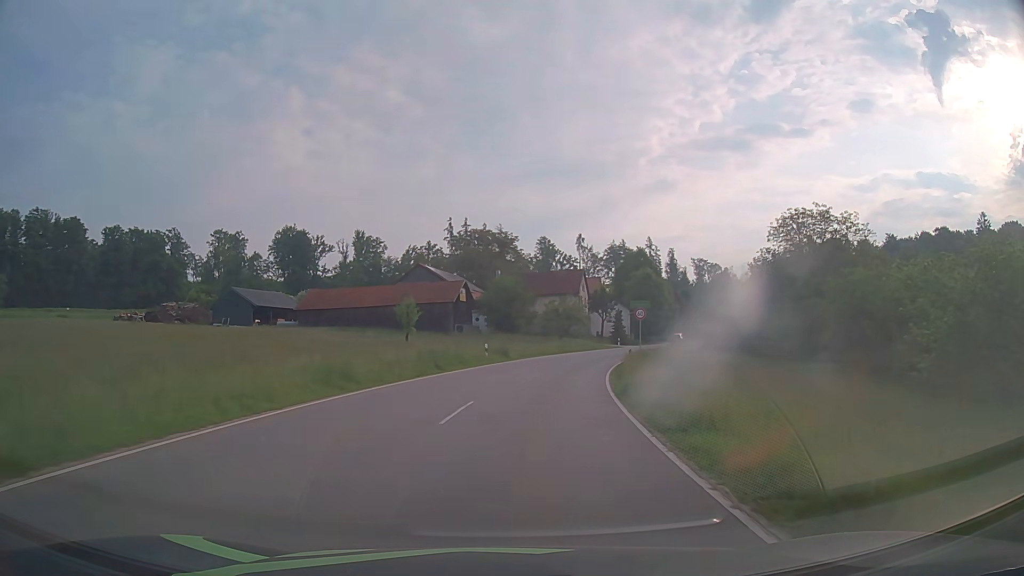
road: tertiary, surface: asphalt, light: Day
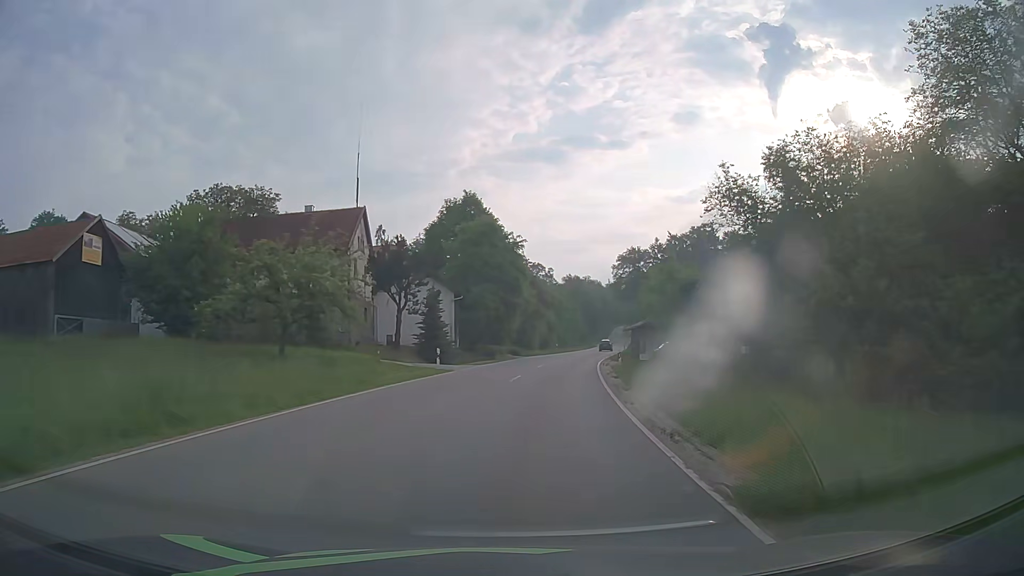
(+6.8, +47.1) m; +17°
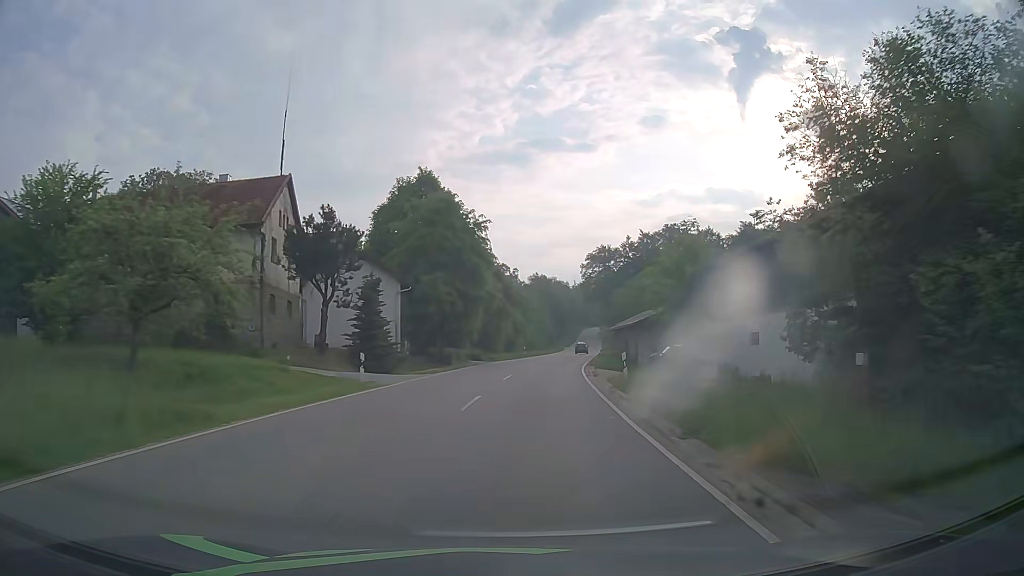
(+0.3, +9.4) m; +3°
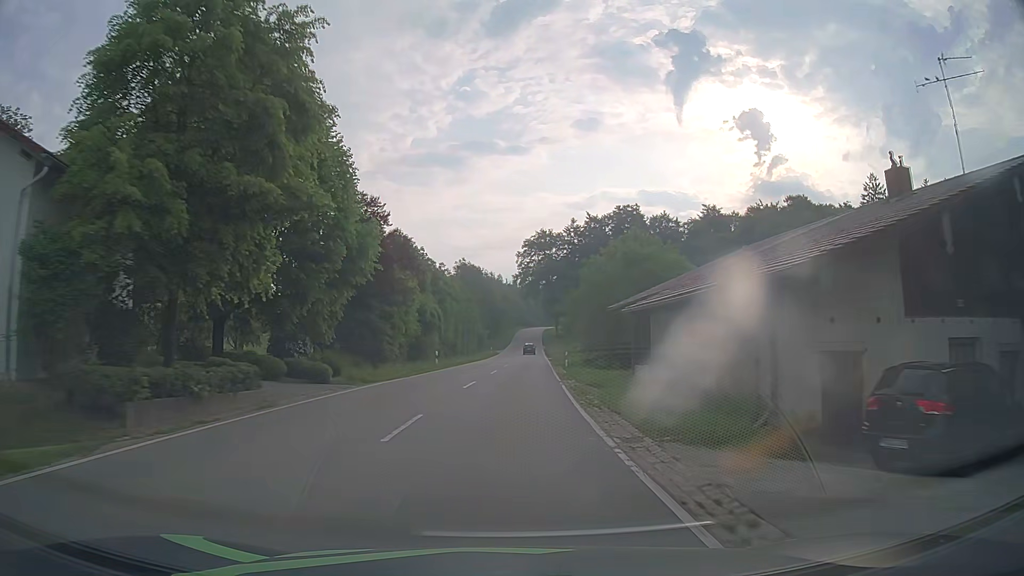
(+1.9, +28.1) m; +7°
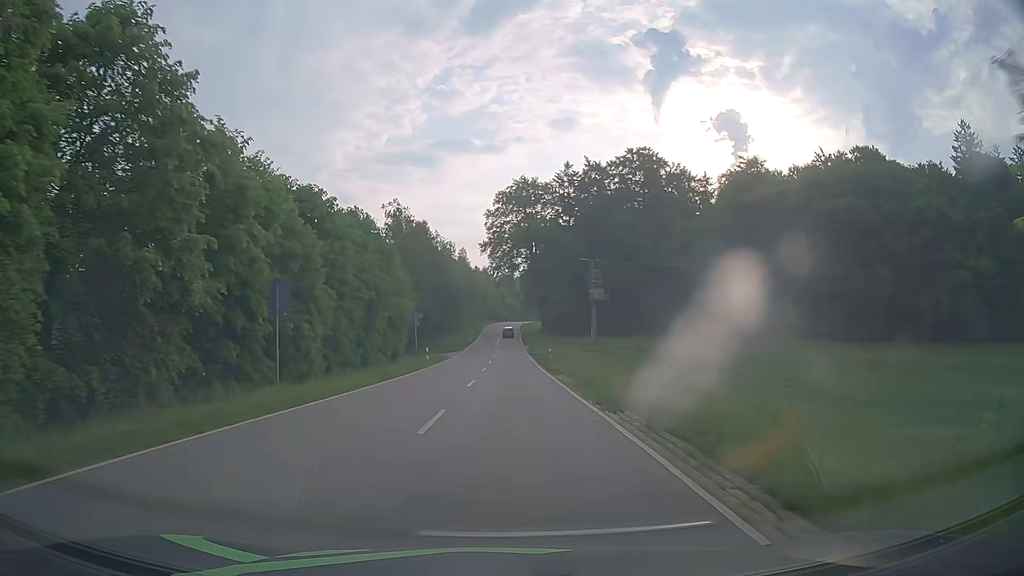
(+1.1, +47.2) m; +2°
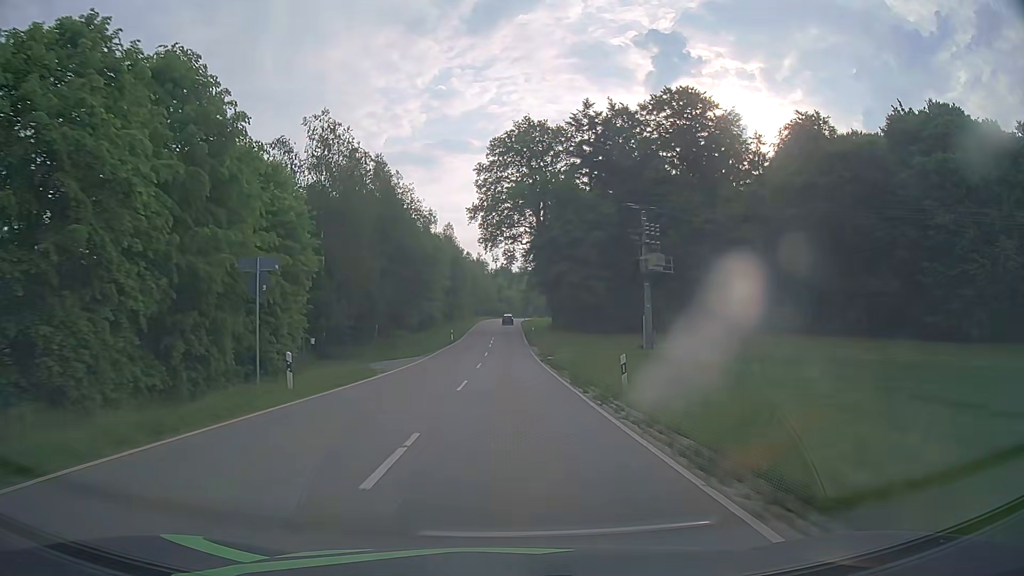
(+0.2, +28.4) m; +1°
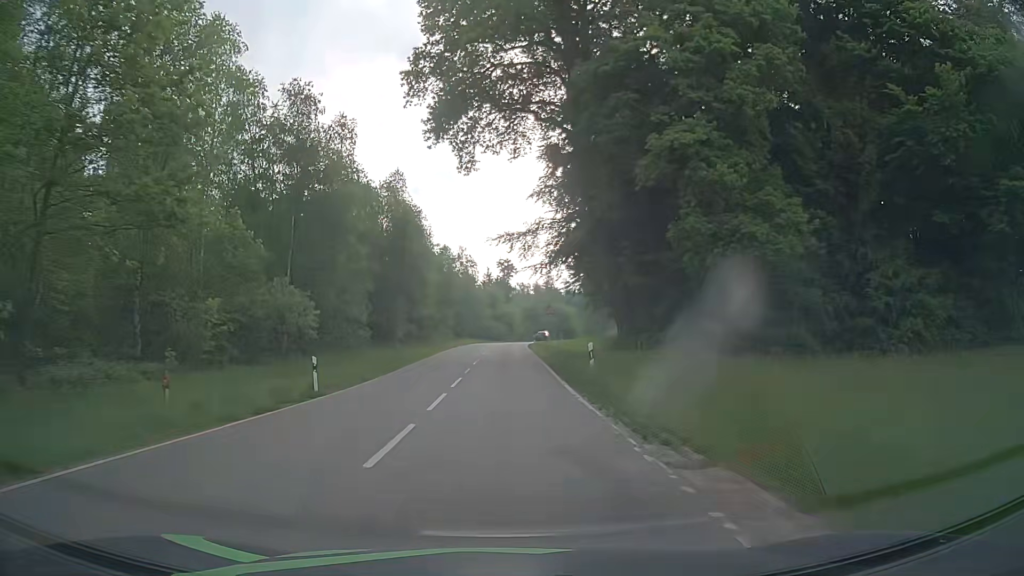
(+0.3, +46.9) m; 0°
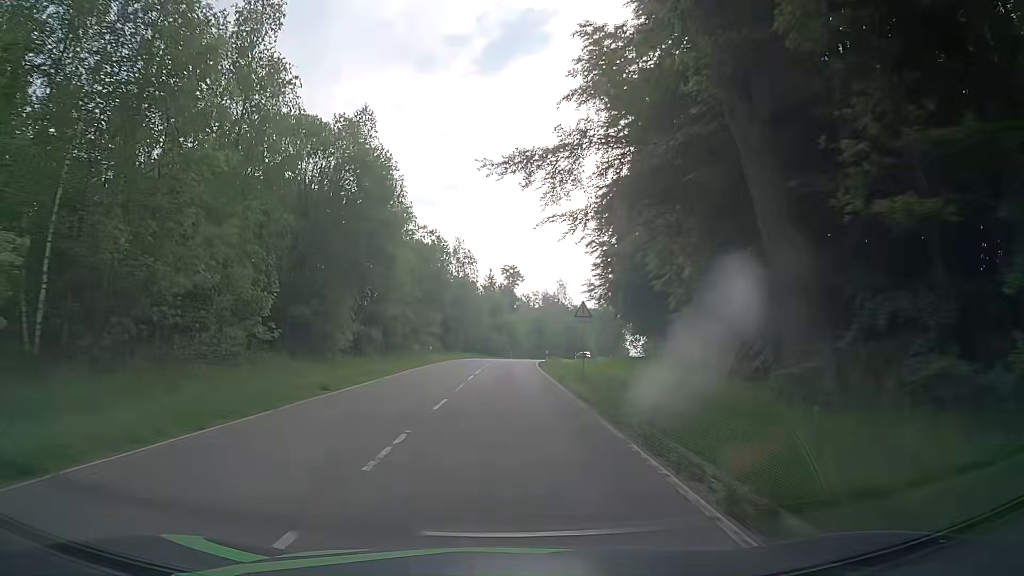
(+0.1, +18.4) m; 0°
(0, +10) (0, +20) (0, +30) (0, +40) (+1, +50) (+1, +60) (+3, +70) (+4, +80) (+7, +89) (+11, +99) m
